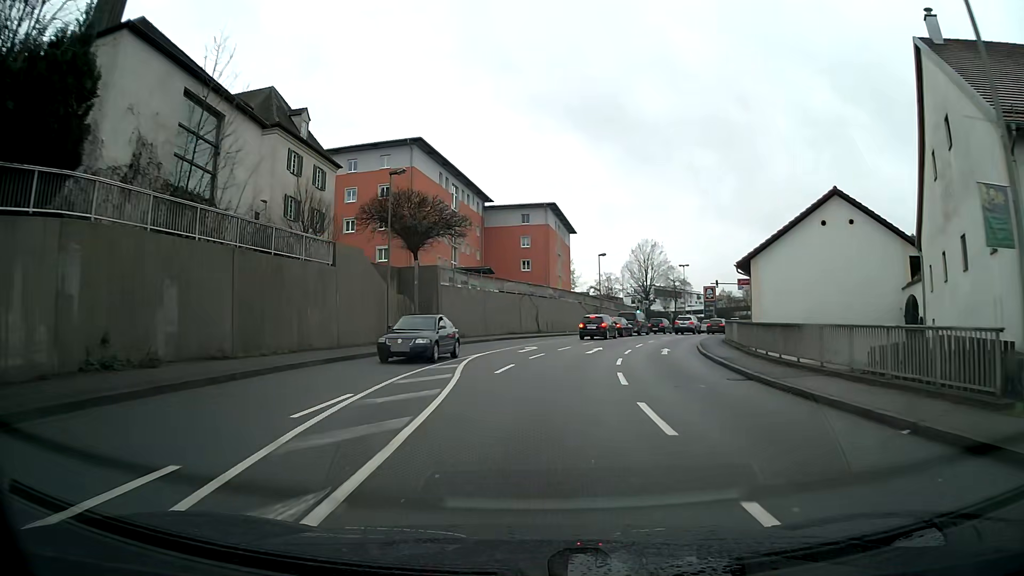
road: tertiary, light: Day
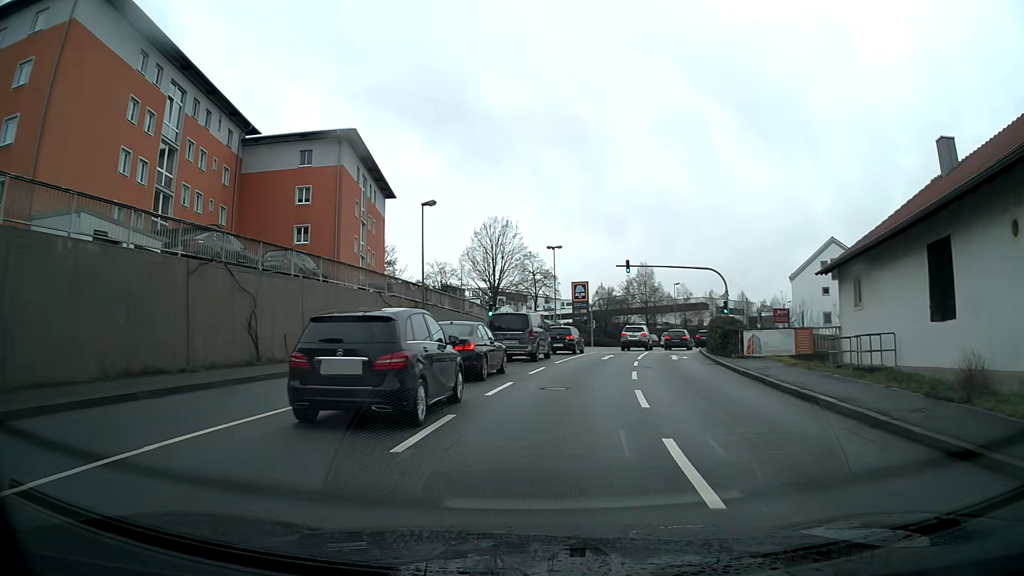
(+3.9, +33.0) m; +14°
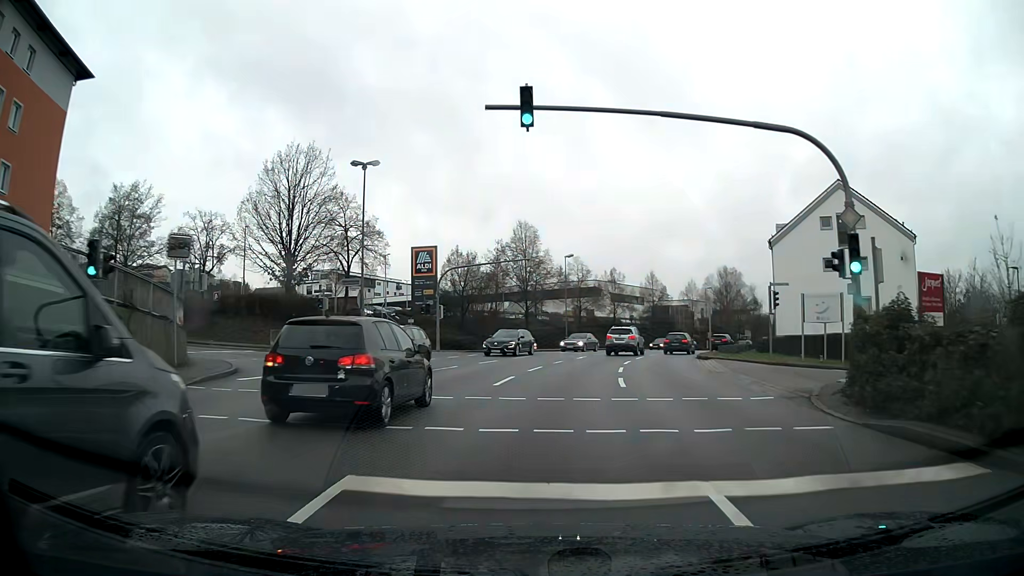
(+3.6, +33.4) m; +11°
(0, +10) (+1, +20) (+3, +30) (+5, +40) (+8, +49) (+12, +58) (+16, +67) (+21, +76) (+26, +85) (+31, +93) m
